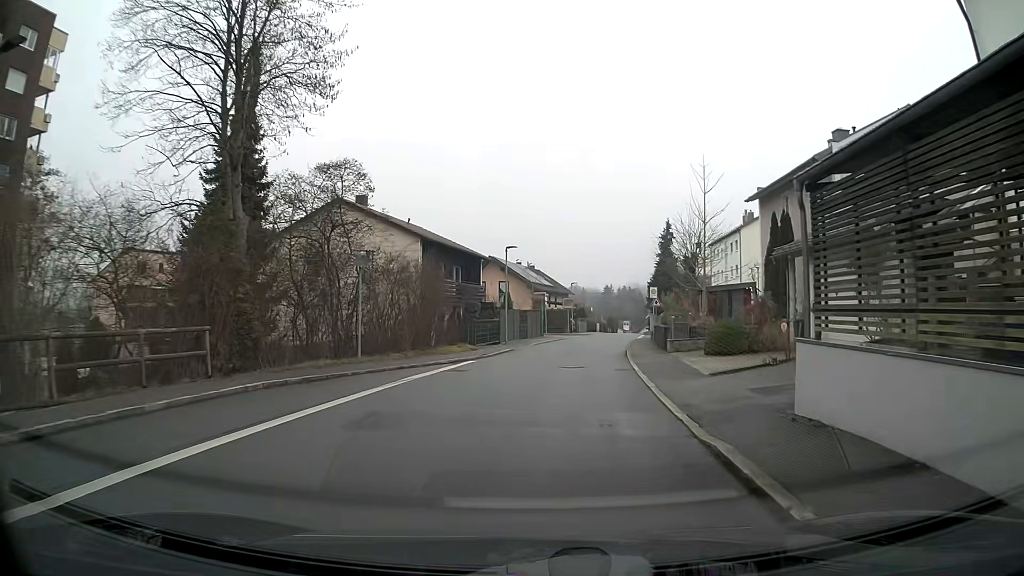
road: residential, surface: asphalt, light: Day
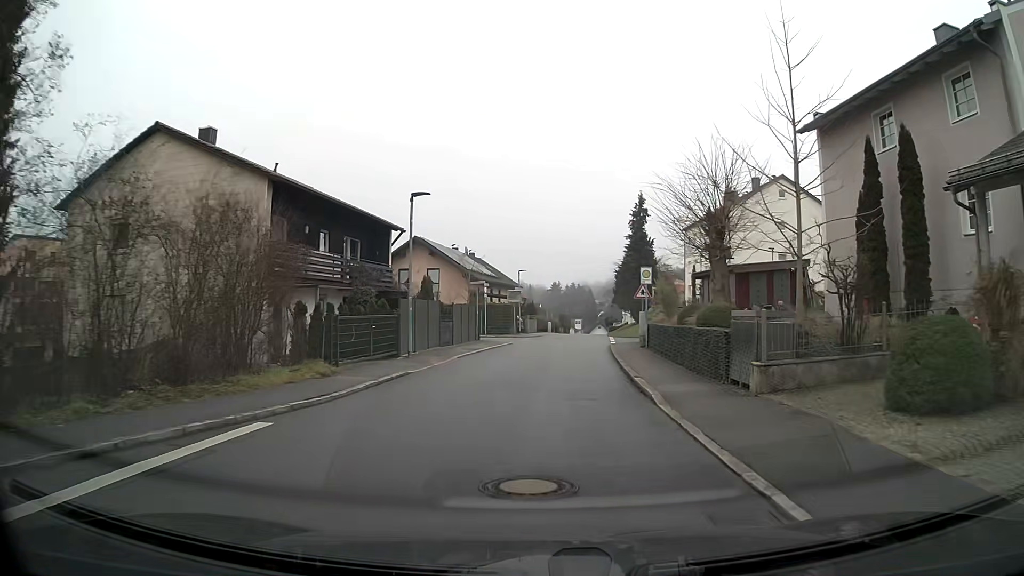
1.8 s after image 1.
(+0.6, +14.5) m; +5°
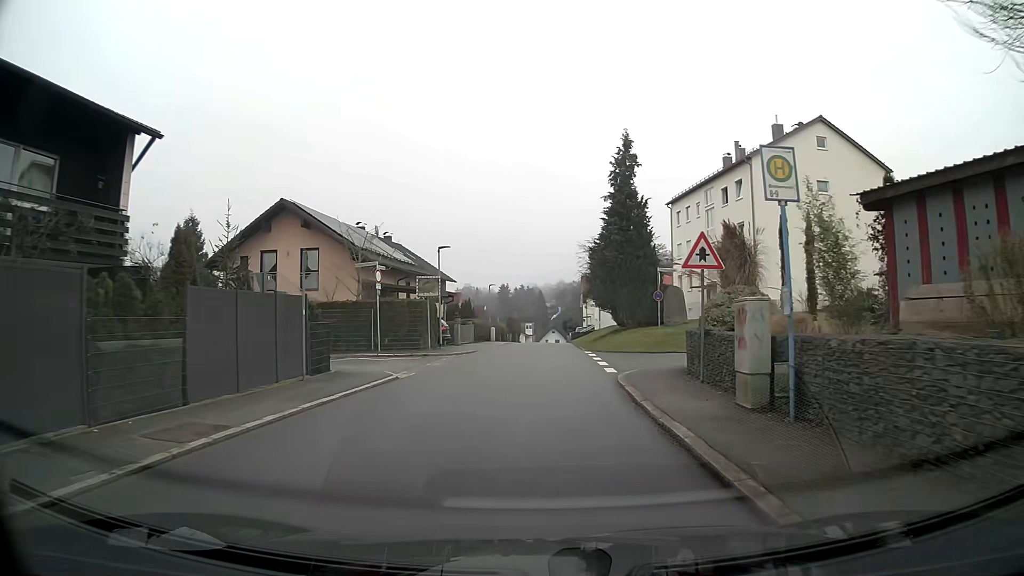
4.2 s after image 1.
(+0.8, +19.5) m; +4°
